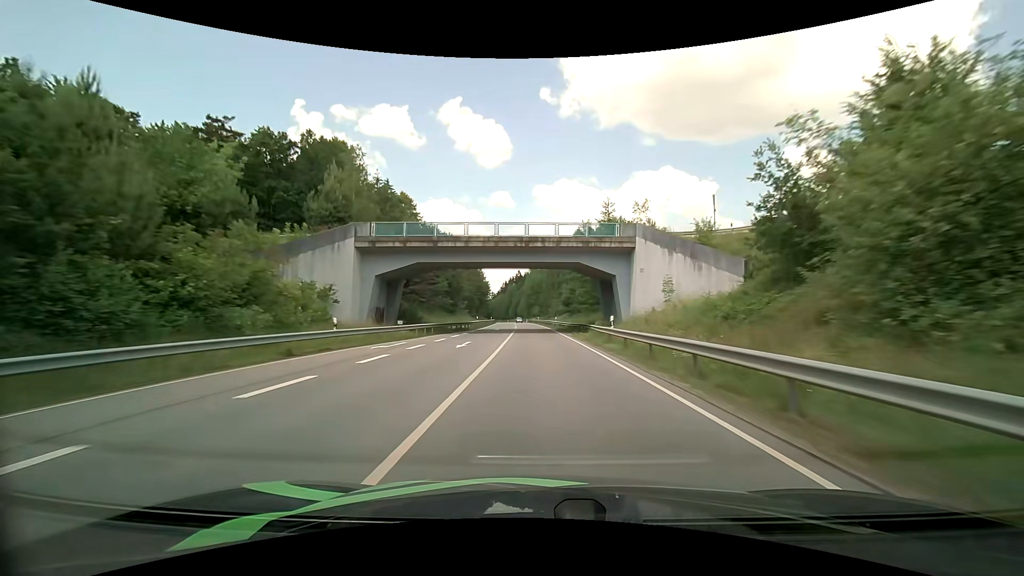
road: primary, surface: asphalt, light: Day
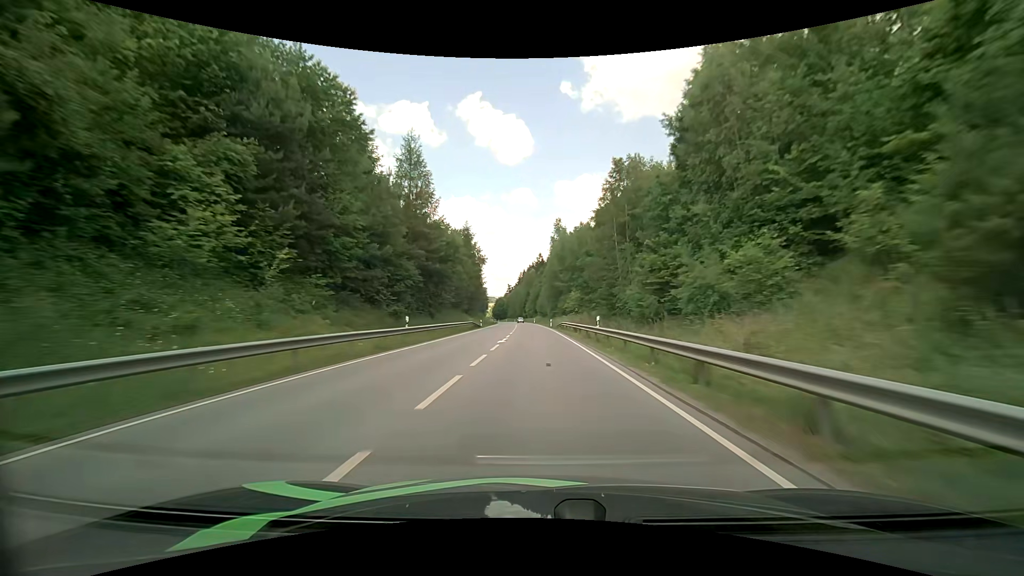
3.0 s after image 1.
(-2.0, +77.6) m; -3°
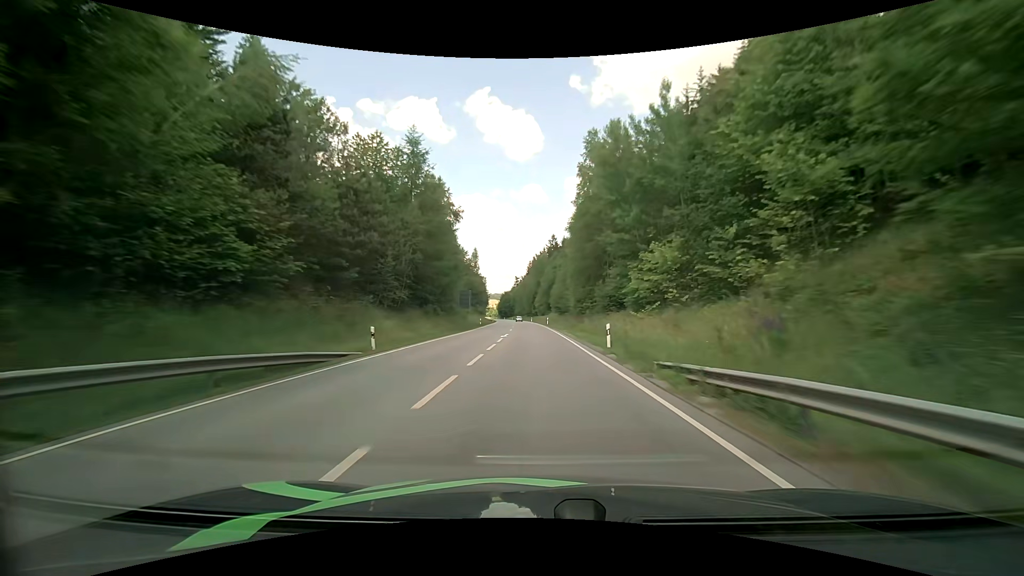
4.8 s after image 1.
(-0.5, +47.7) m; -1°
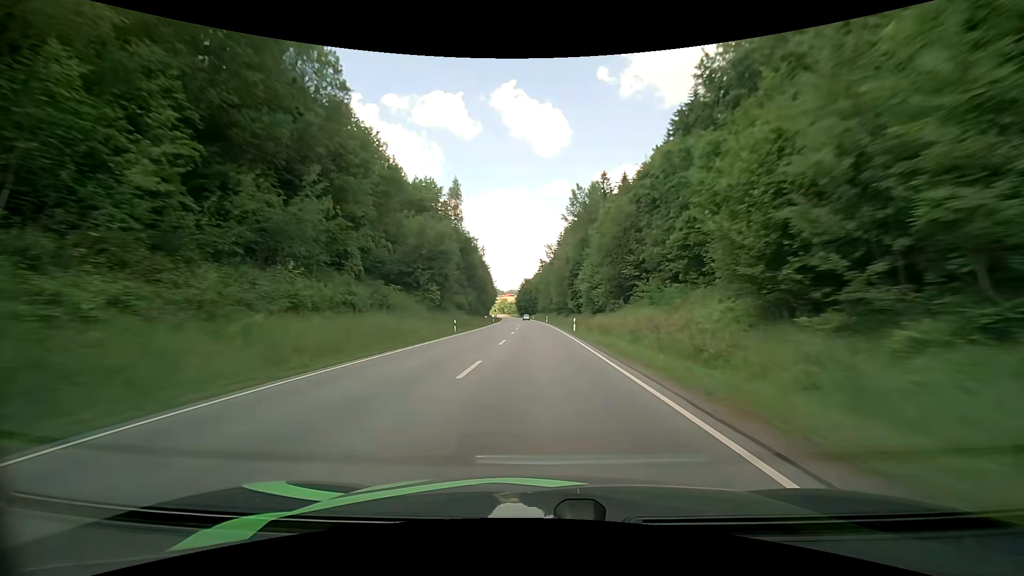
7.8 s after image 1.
(-2.4, +81.6) m; -3°
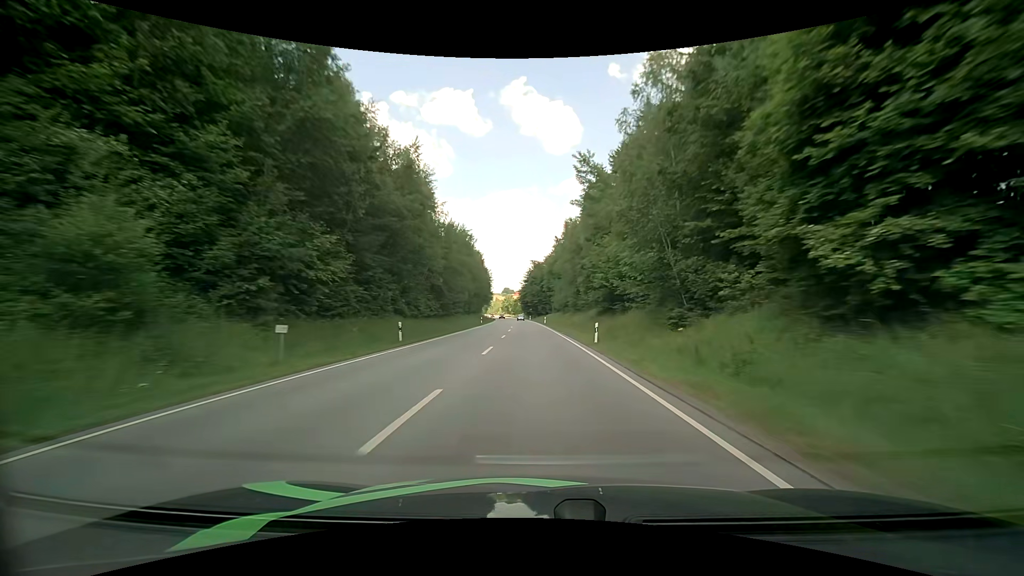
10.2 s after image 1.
(-0.9, +64.4) m; -1°
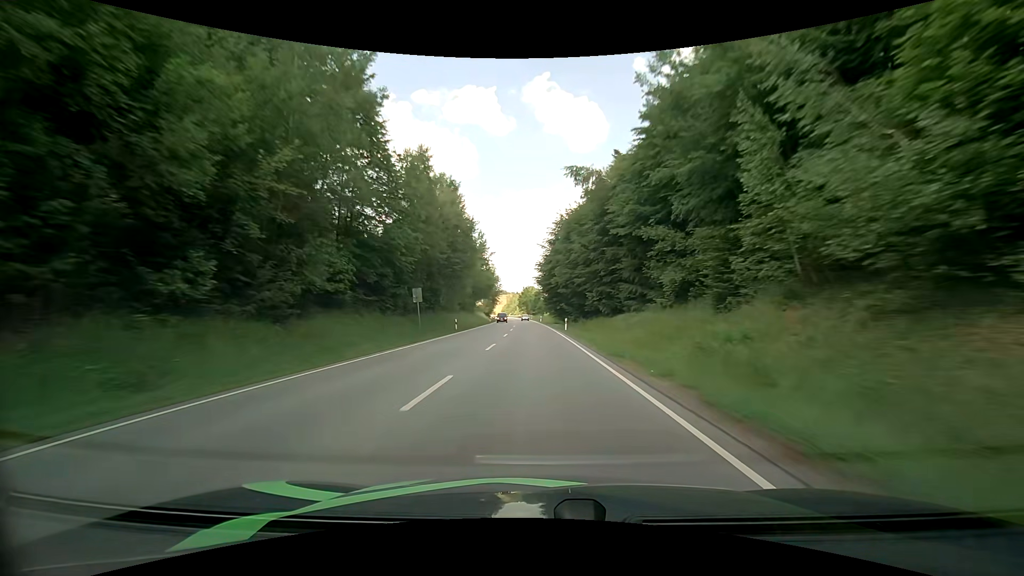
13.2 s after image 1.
(-2.3, +80.9) m; -3°
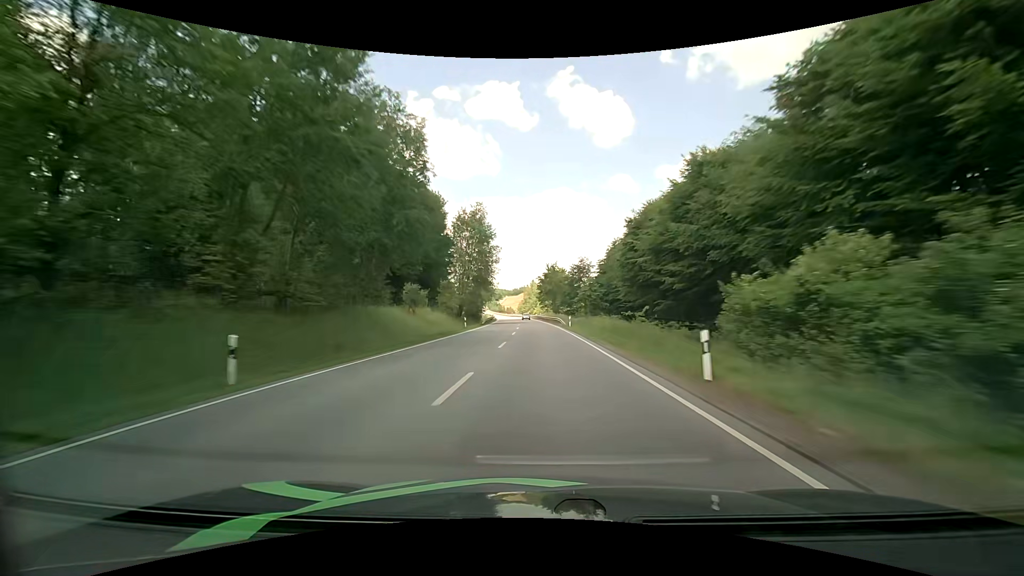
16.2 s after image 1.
(-2.1, +82.6) m; -3°
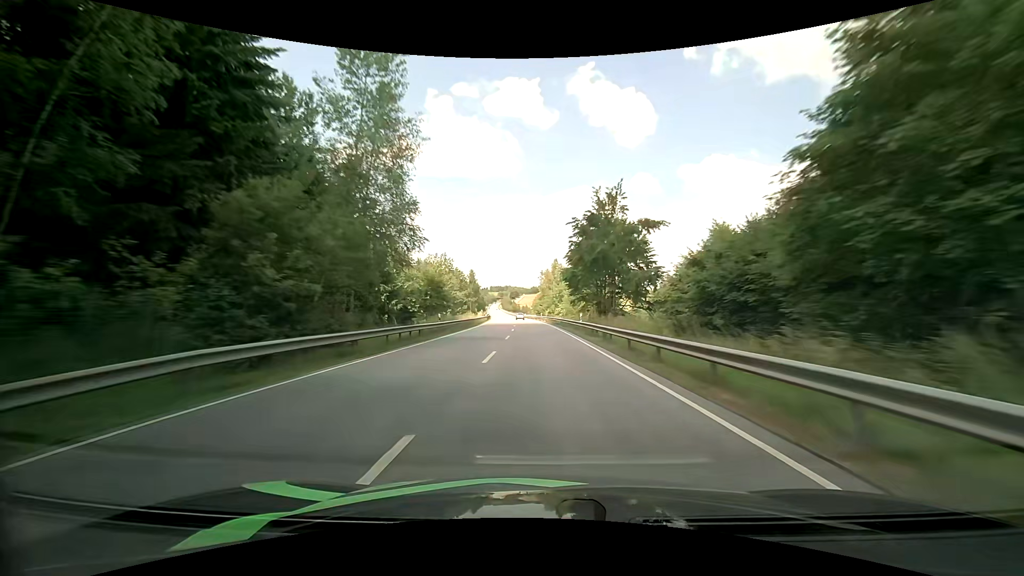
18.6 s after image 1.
(-1.3, +64.7) m; -2°
(0, +10) (0, +20) (-1, +30) (-1, +40) (-1, +50) (-2, +60) (-2, +70) (-3, +80) (-4, +90) (-4, +100) m
